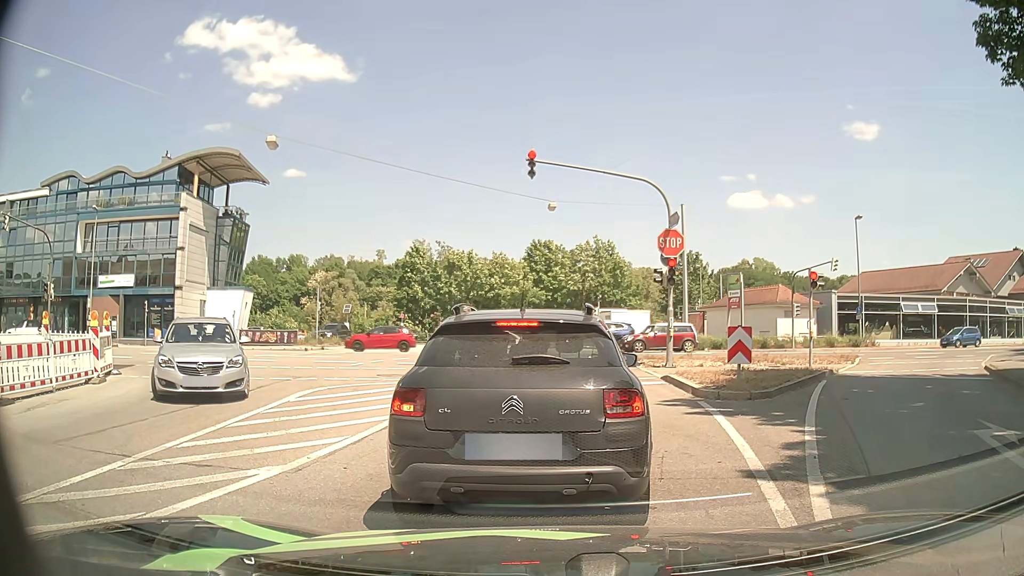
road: tertiary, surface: asphalt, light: Day
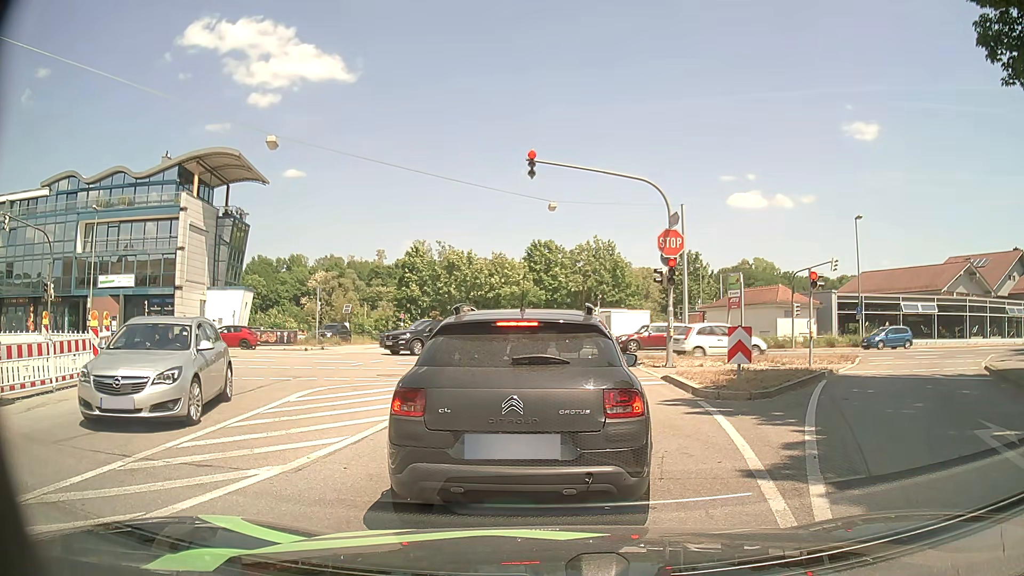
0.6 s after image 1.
(0.0, 0.0) m; 0°
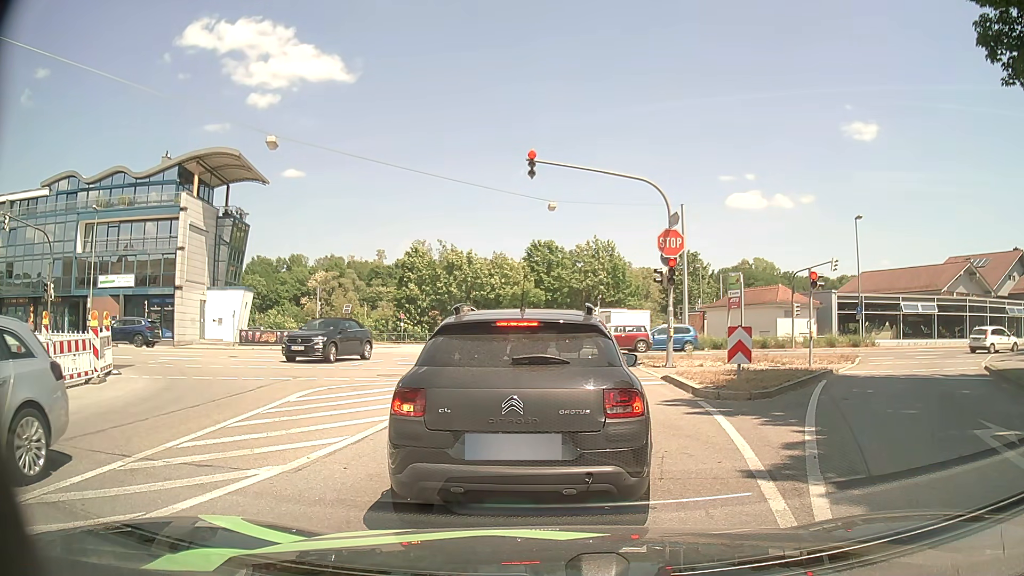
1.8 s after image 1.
(0.0, 0.0) m; 0°
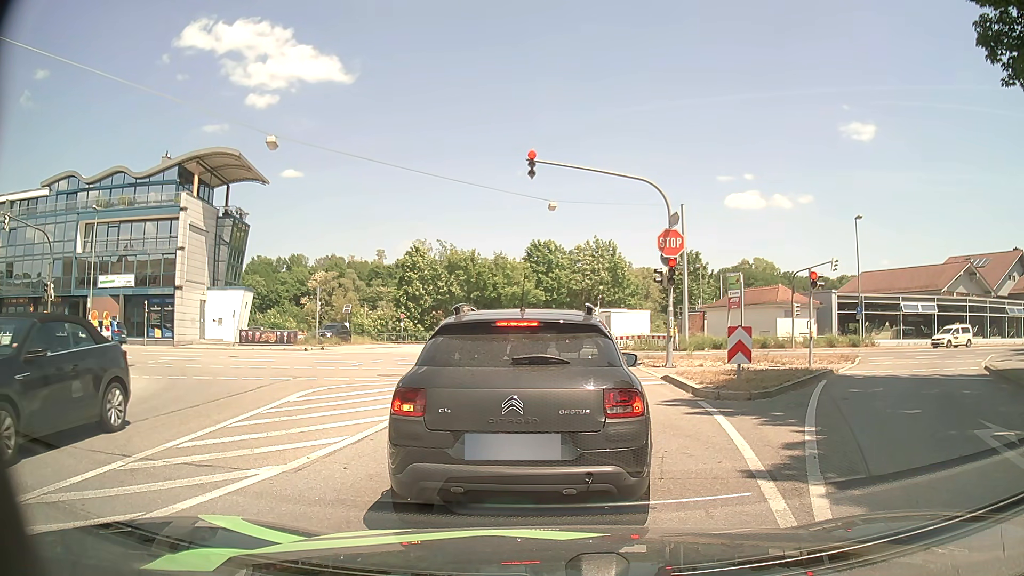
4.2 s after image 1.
(0.0, 0.0) m; 0°
